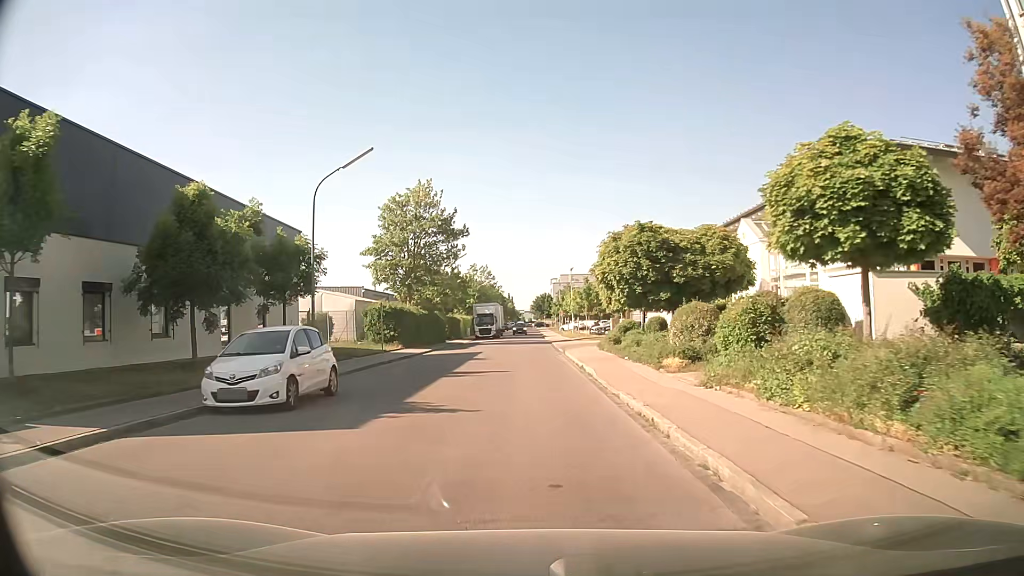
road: residential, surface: asphalt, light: Day
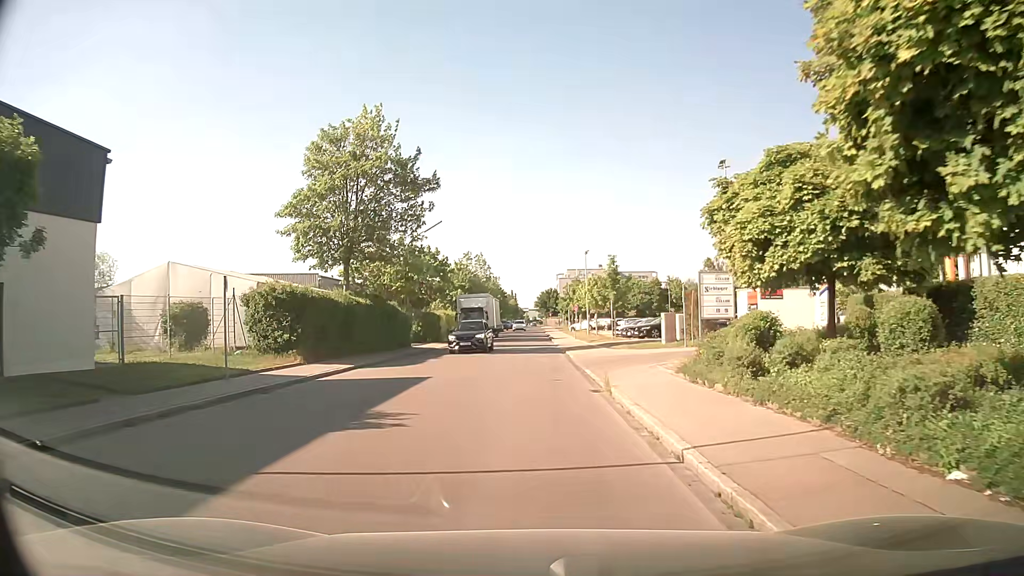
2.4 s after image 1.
(+0.1, +18.0) m; 0°
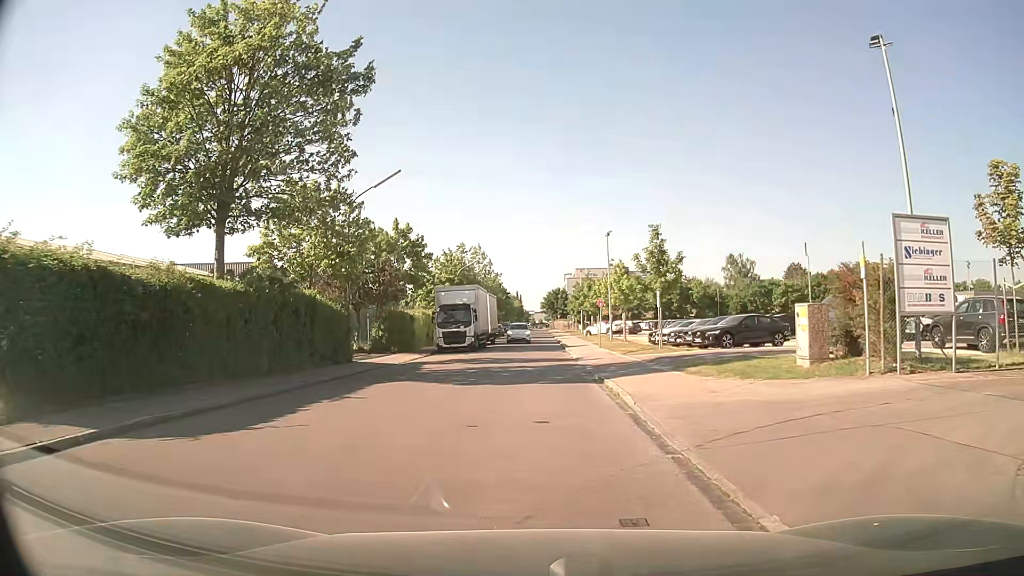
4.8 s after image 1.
(-0.1, +14.9) m; -1°
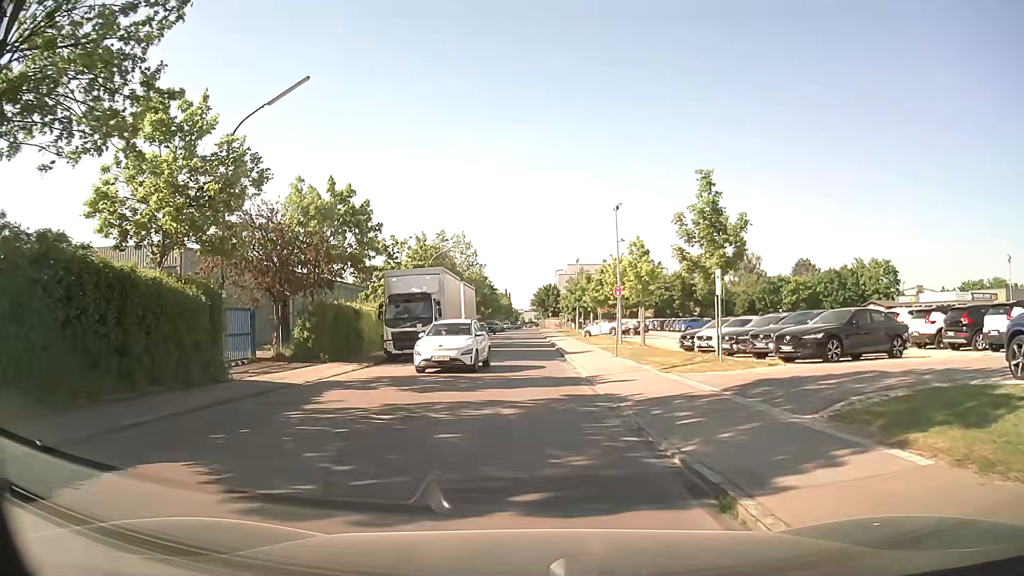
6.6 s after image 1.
(+0.1, +11.0) m; 0°
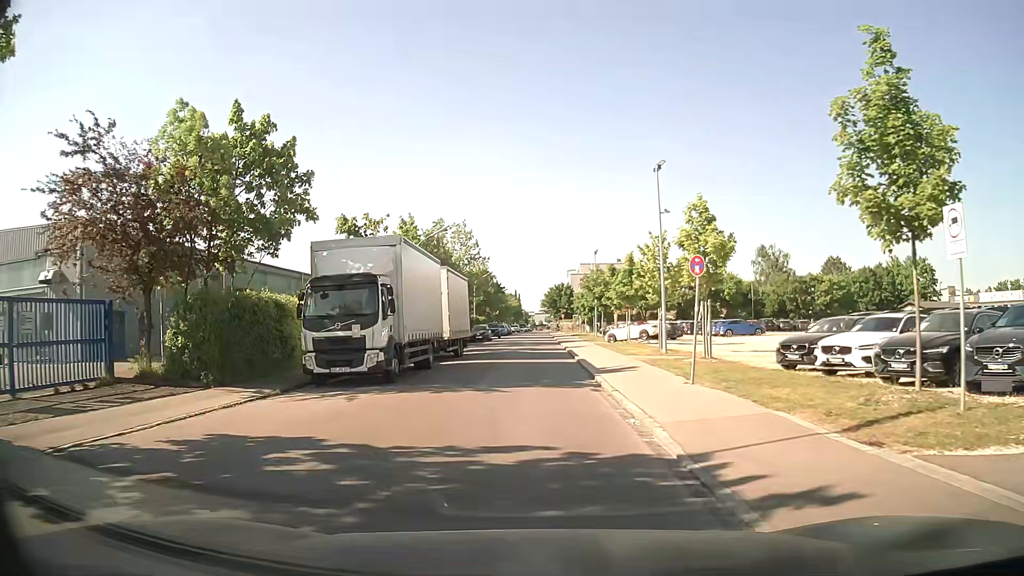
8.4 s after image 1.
(+0.2, +10.9) m; 0°
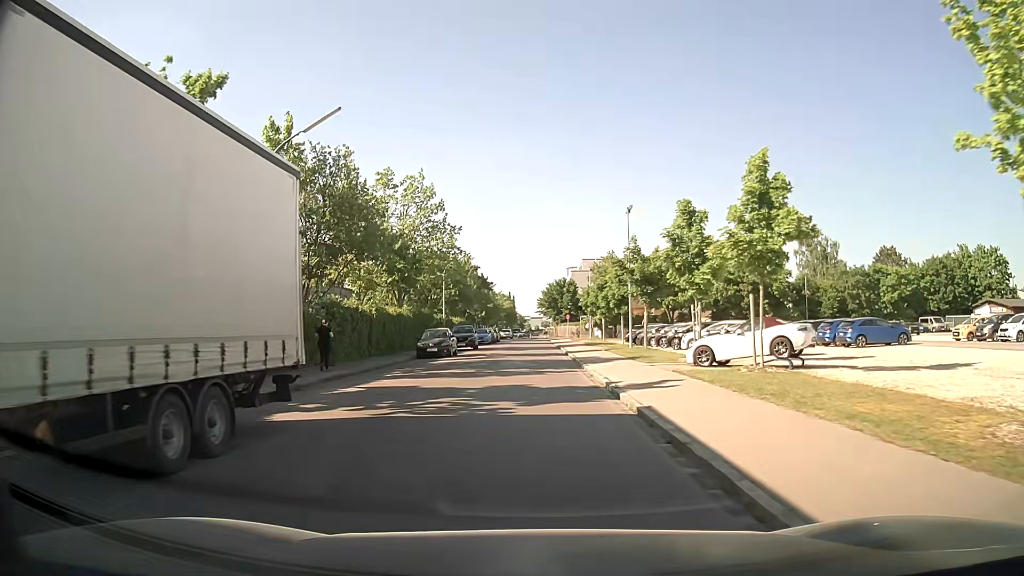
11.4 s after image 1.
(-0.1, +25.0) m; 0°
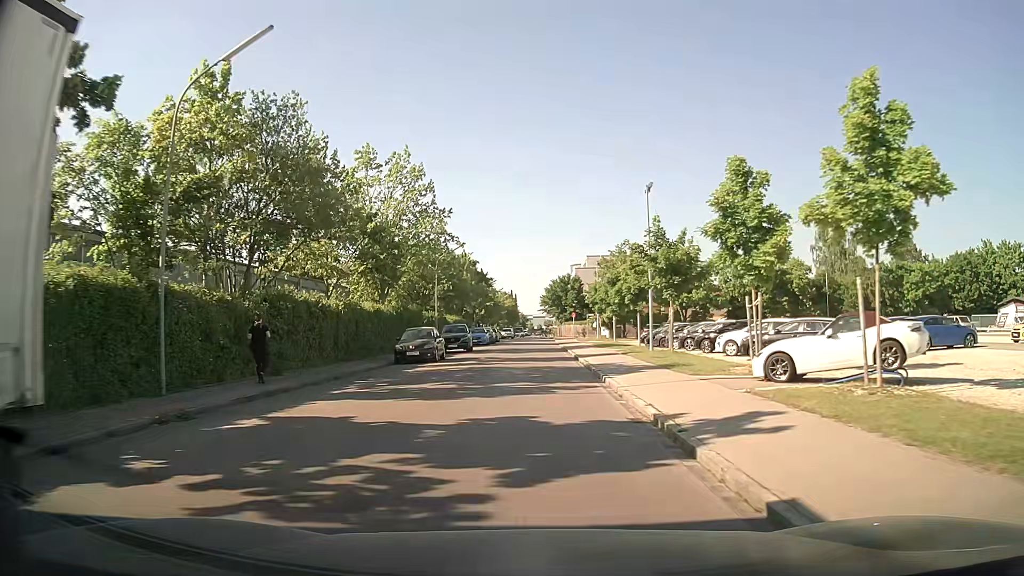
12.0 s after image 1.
(-0.1, +6.0) m; 0°
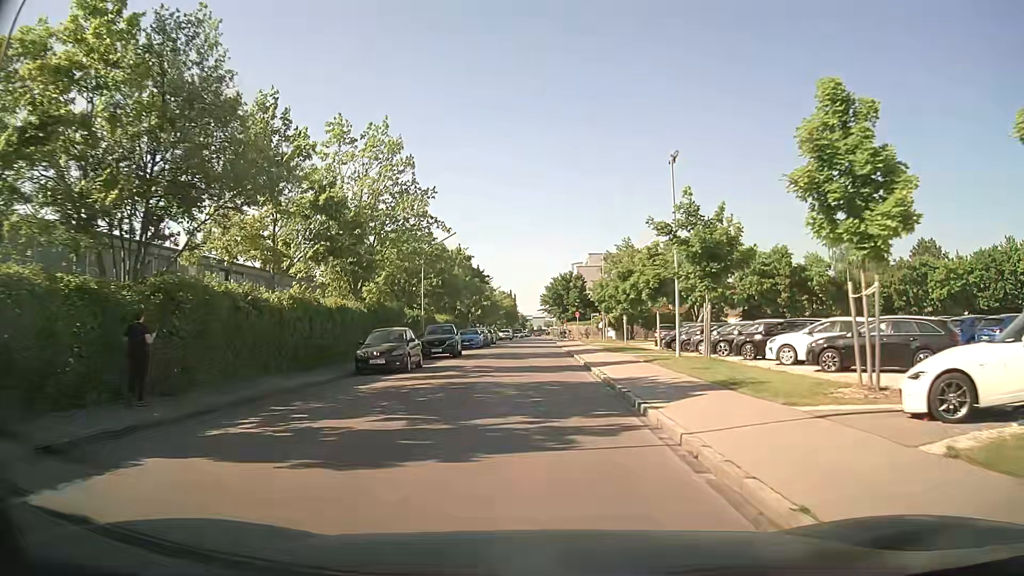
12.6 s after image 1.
(0.0, +6.2) m; 0°
(0, +10) (0, +20) (0, +30) (0, +40) (0, +50) (0, +60) (0, +70) (0, +80) (0, +90) (0, +100) m
